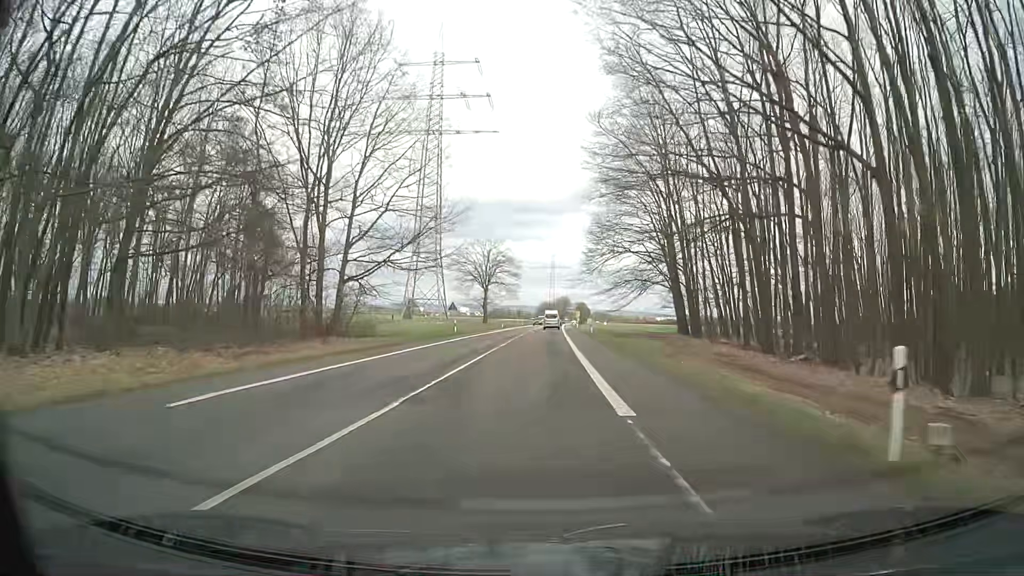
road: secondary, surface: asphalt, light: Day
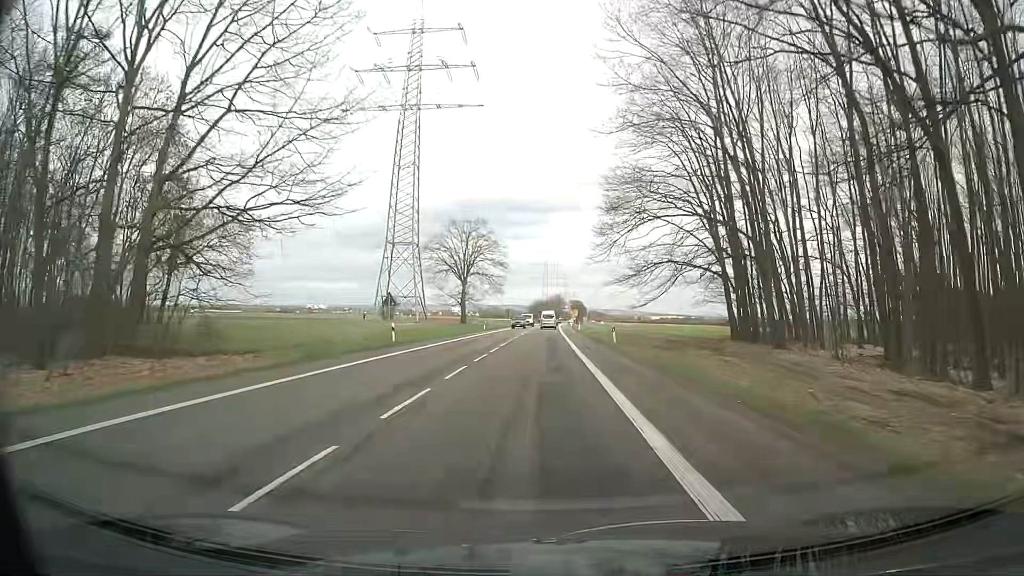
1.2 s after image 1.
(+0.2, +22.4) m; +1°
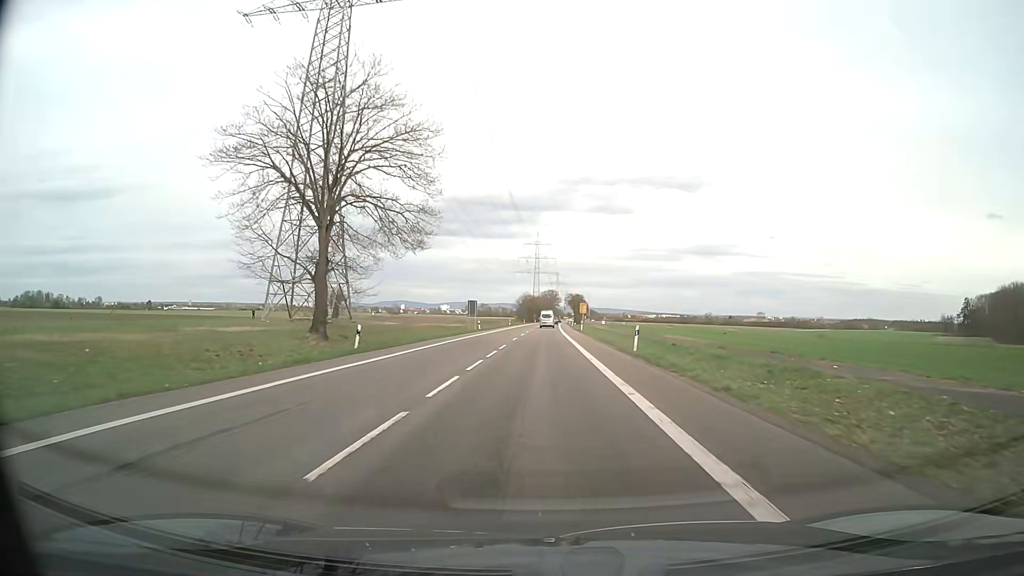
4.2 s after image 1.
(0.0, +56.3) m; 0°
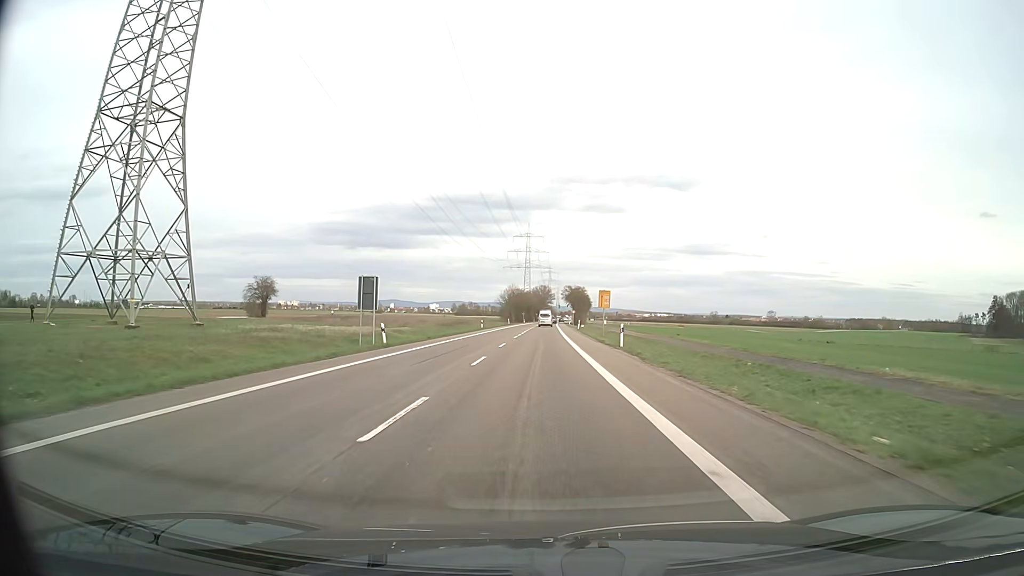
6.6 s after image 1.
(+0.4, +45.4) m; +1°
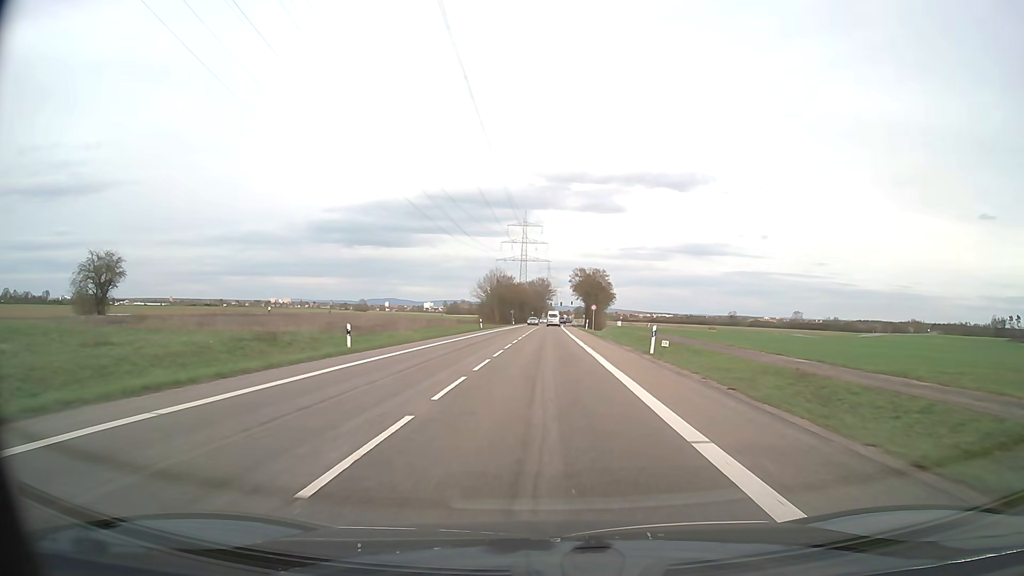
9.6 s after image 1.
(+0.4, +57.3) m; 0°
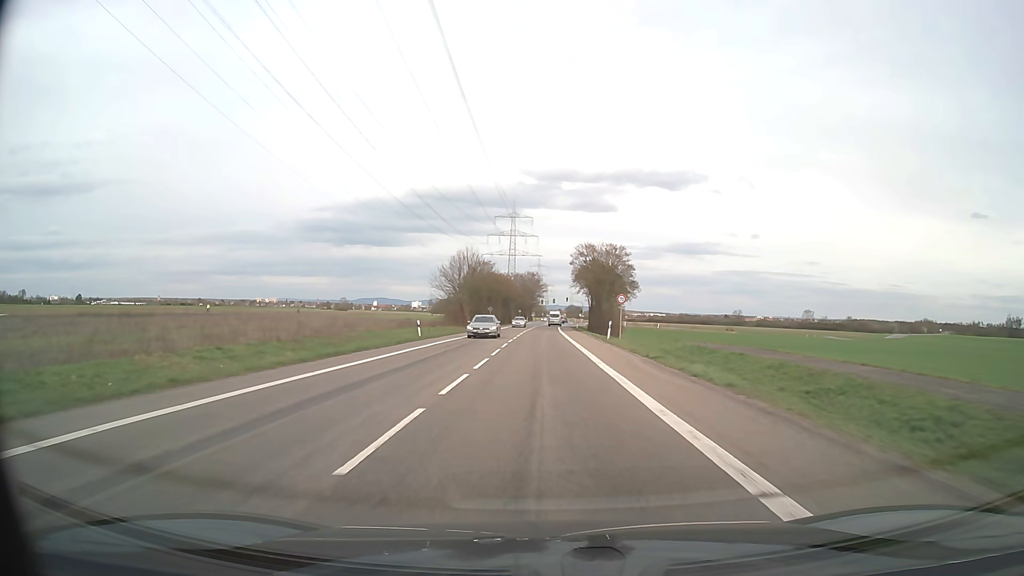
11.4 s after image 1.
(+0.3, +34.6) m; +1°
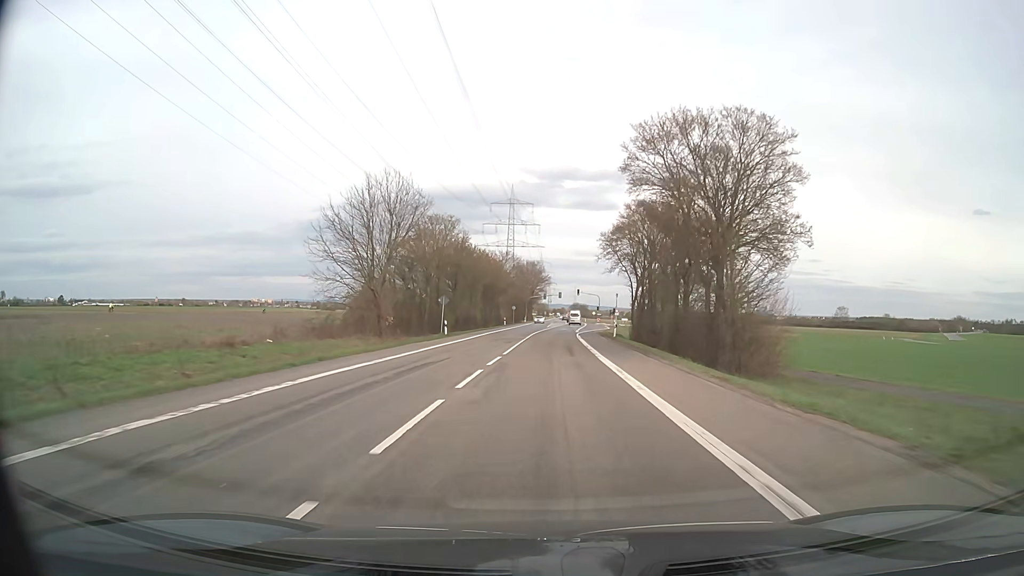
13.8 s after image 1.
(+0.1, +46.3) m; 0°
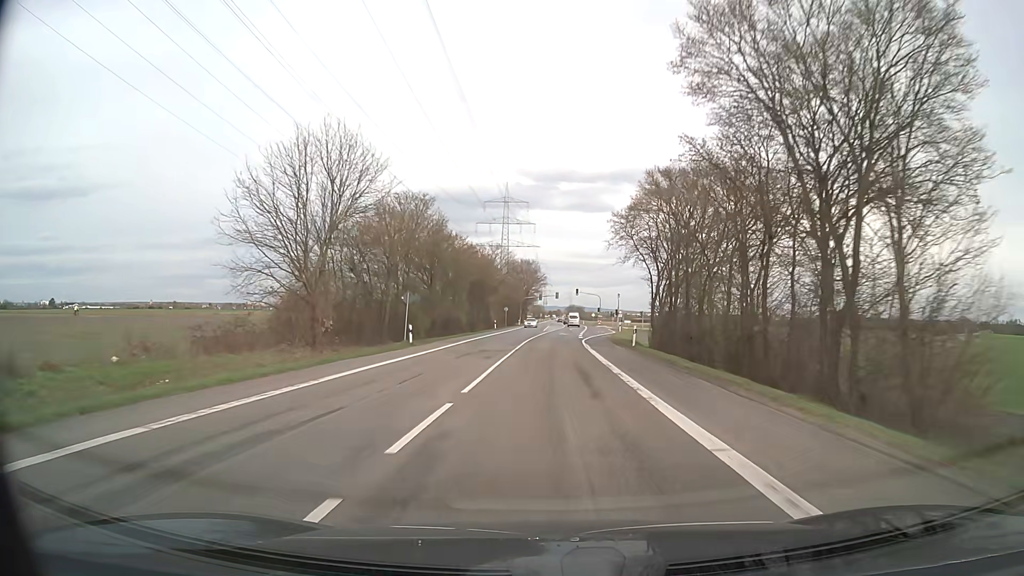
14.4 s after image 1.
(0.0, +11.6) m; +1°
(0, +10) (0, +20) (0, +30) (+1, +40) (+1, +50) (+2, +60) (+2, +70) (+3, +80) (+4, +90) (+4, +100) m
